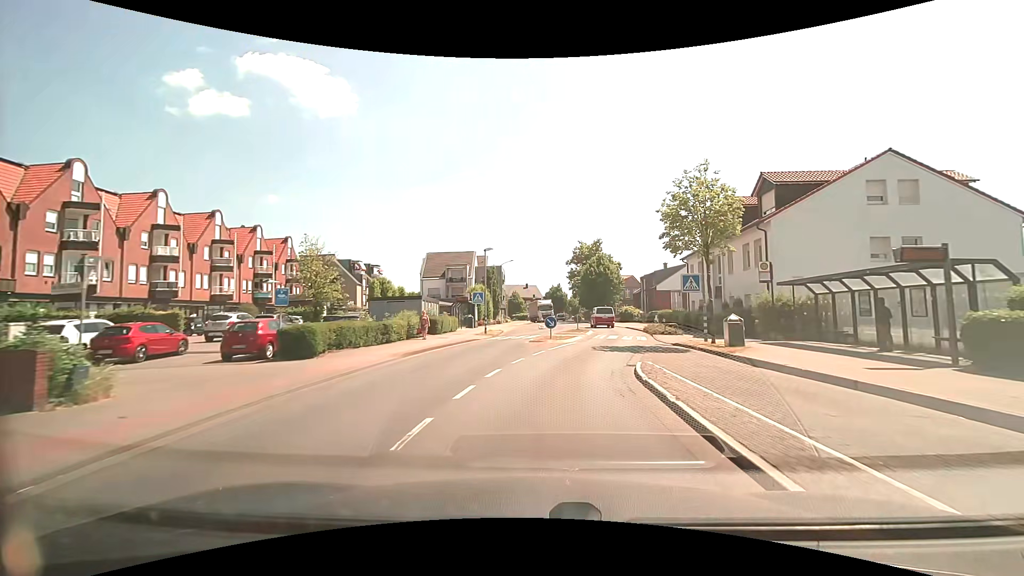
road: secondary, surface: asphalt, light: Day
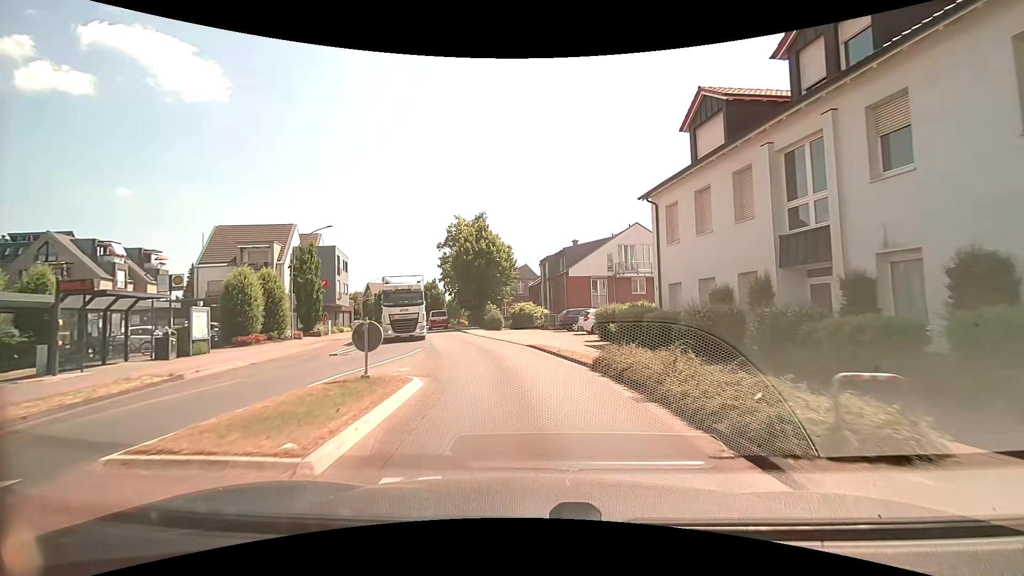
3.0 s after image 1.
(+3.9, +27.3) m; +12°
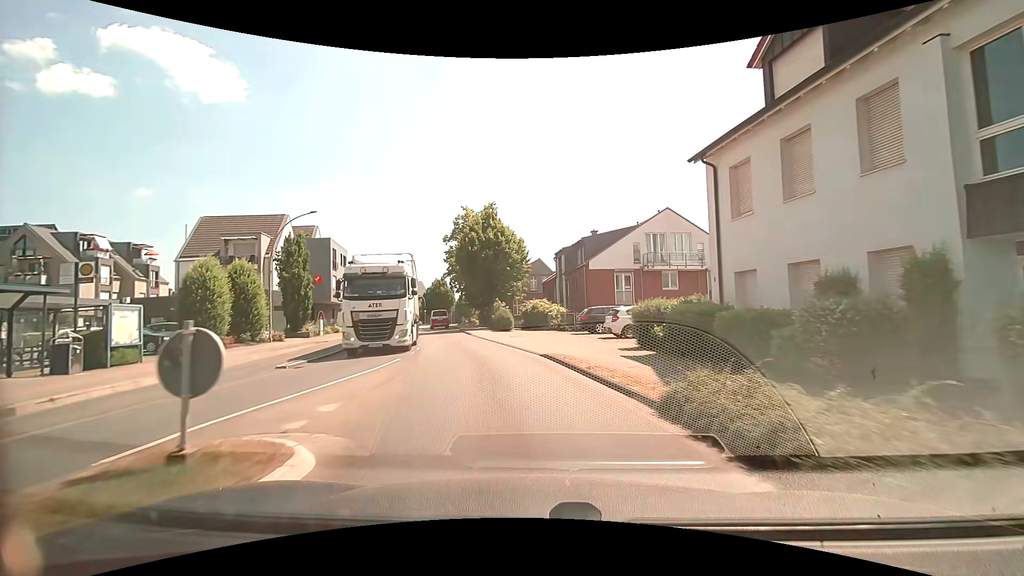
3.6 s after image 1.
(0.0, +5.4) m; -1°
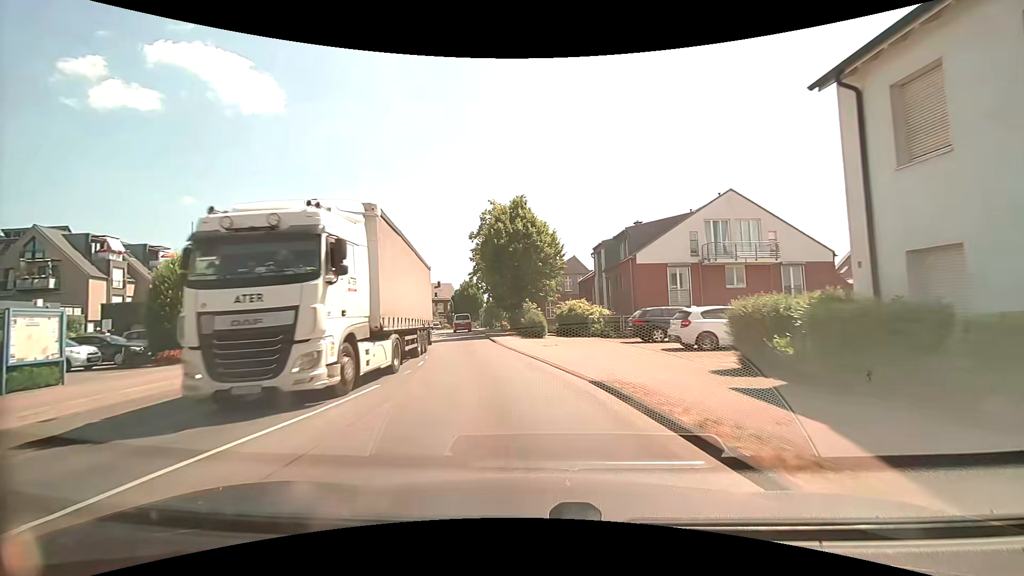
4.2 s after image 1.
(-0.2, +5.4) m; -3°
